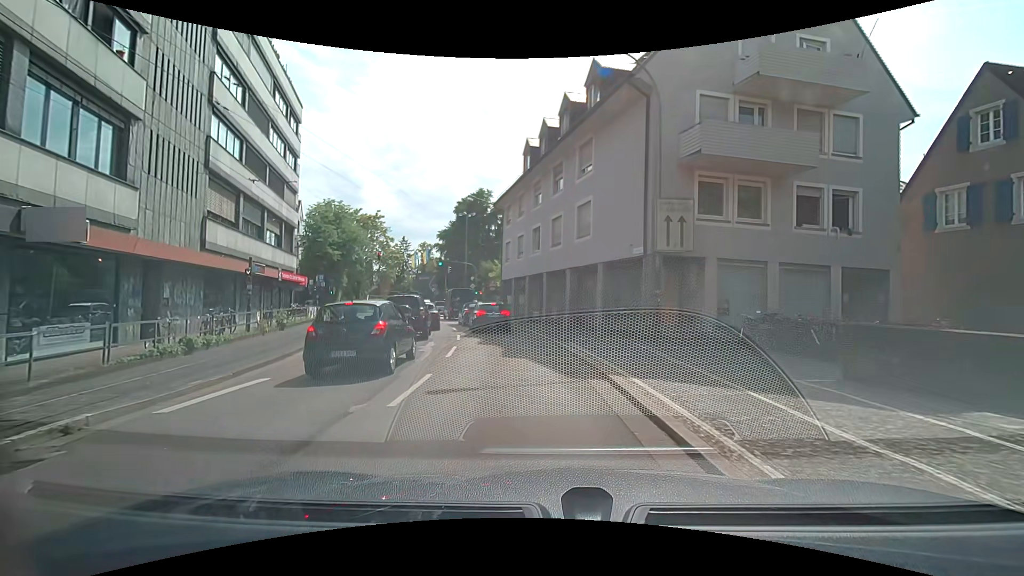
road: primary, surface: asphalt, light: Day
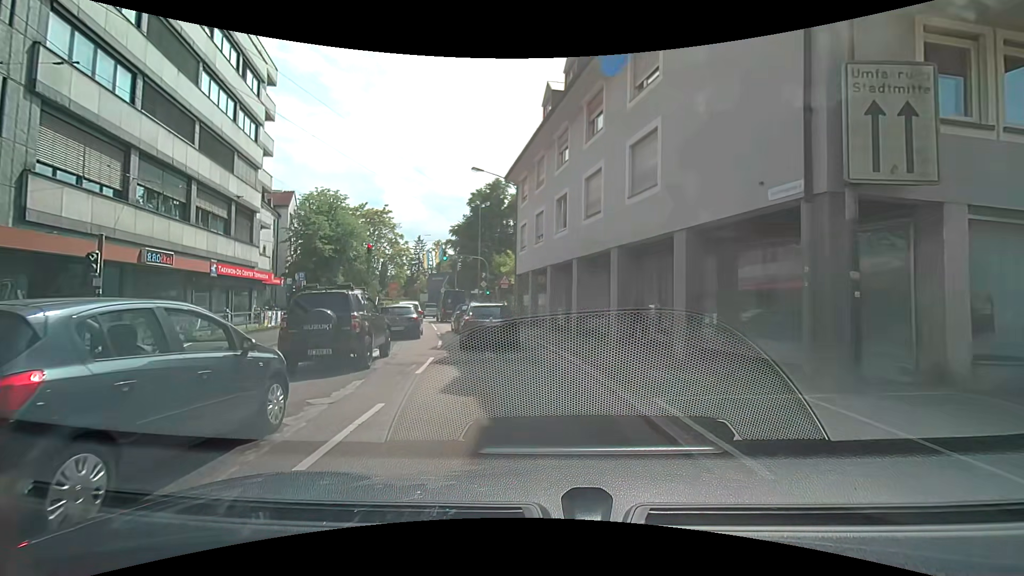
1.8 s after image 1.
(-0.2, +8.9) m; -2°
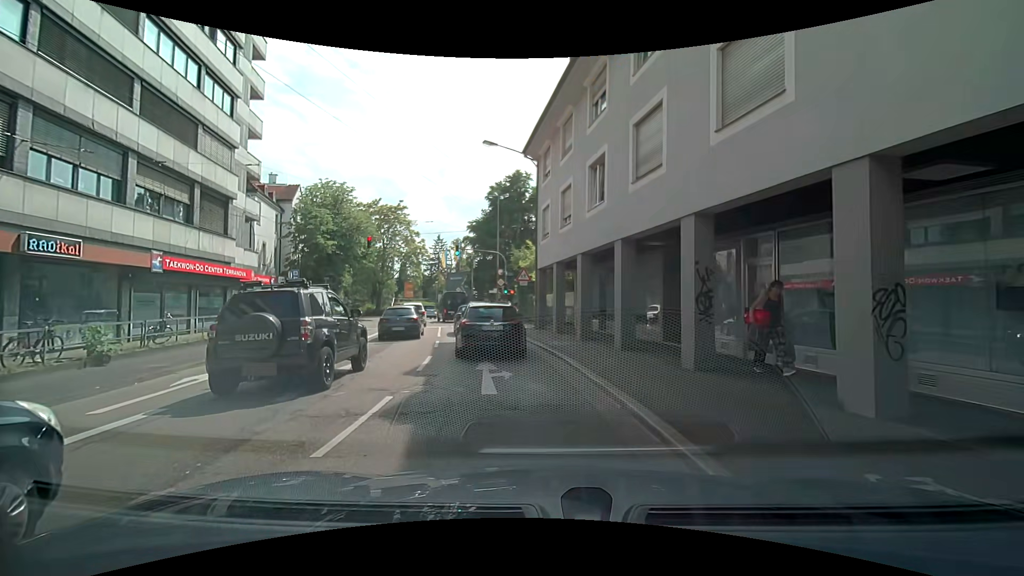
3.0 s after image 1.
(-0.2, +5.3) m; -3°
